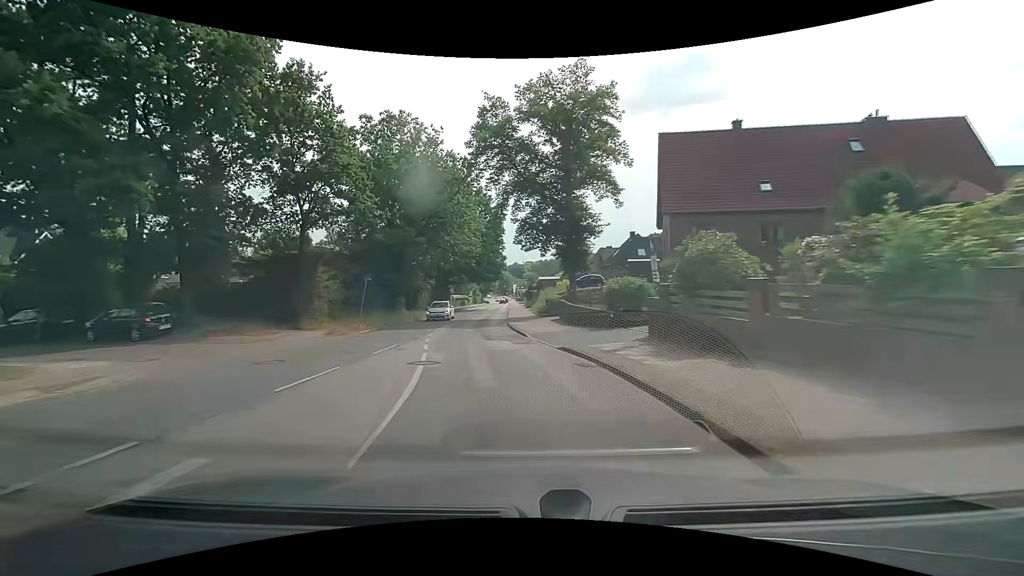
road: tertiary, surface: asphalt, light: Day
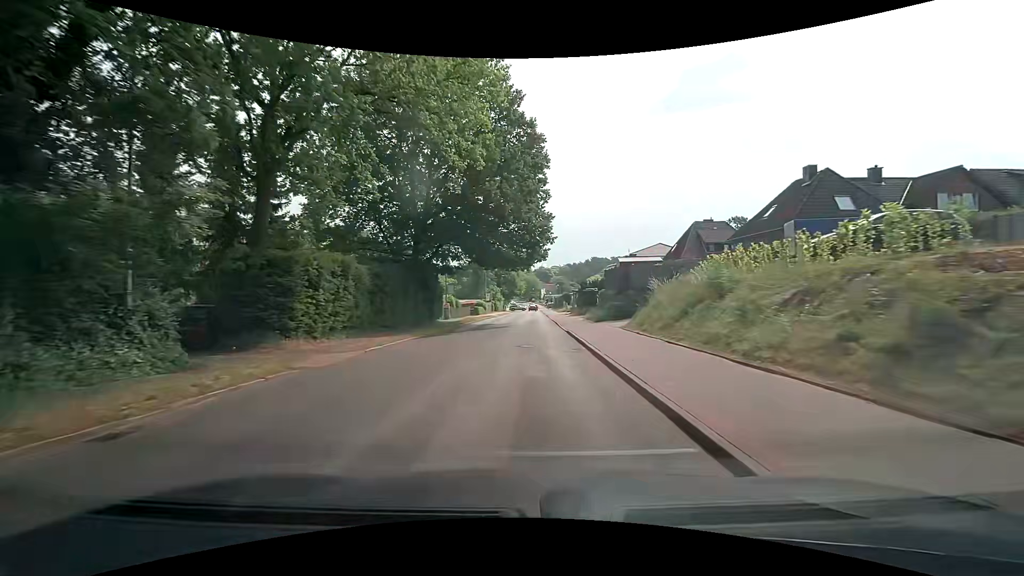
(-3.3, +38.1) m; -3°
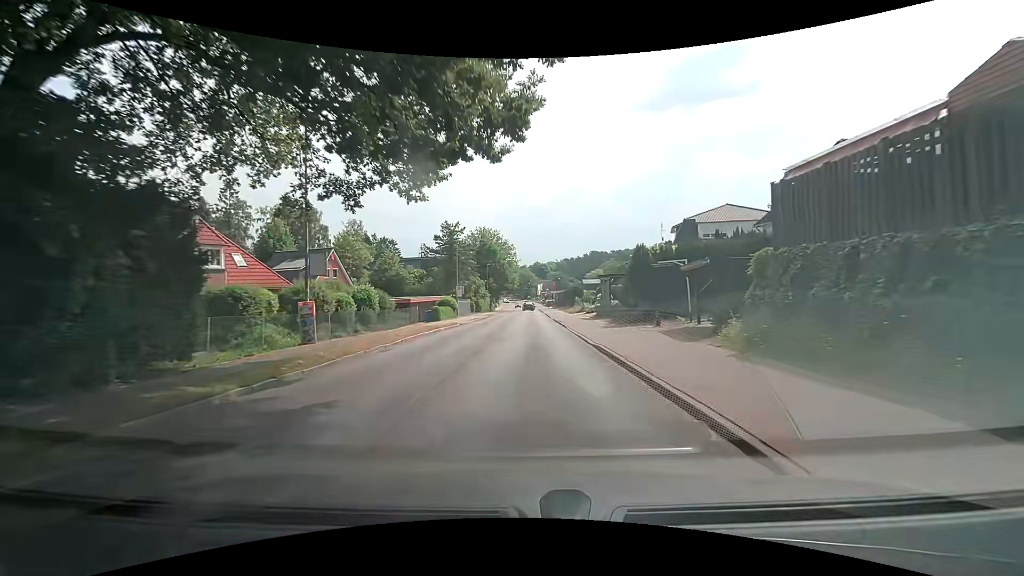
(+0.1, +30.6) m; 0°
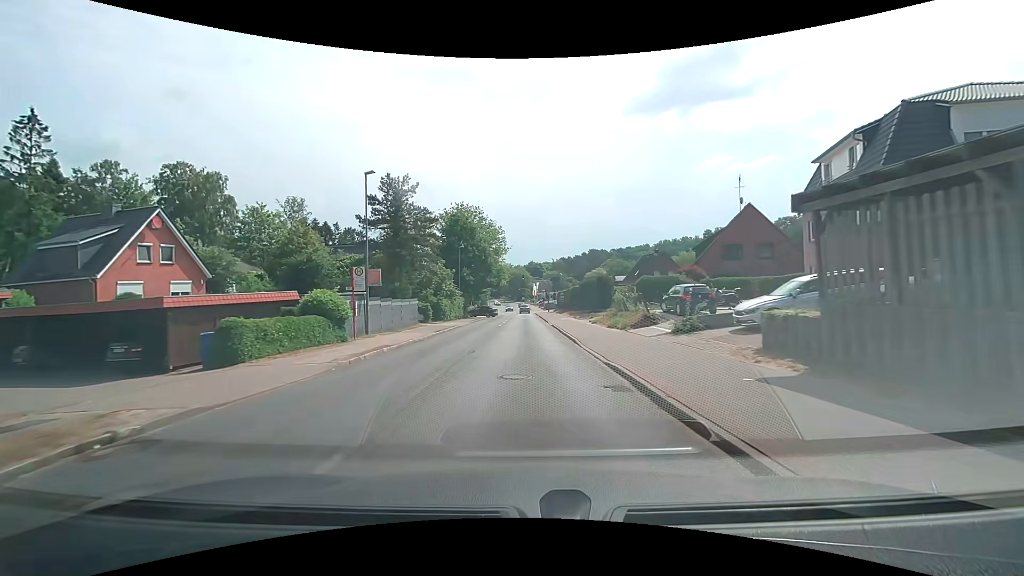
(+0.2, +30.6) m; 0°
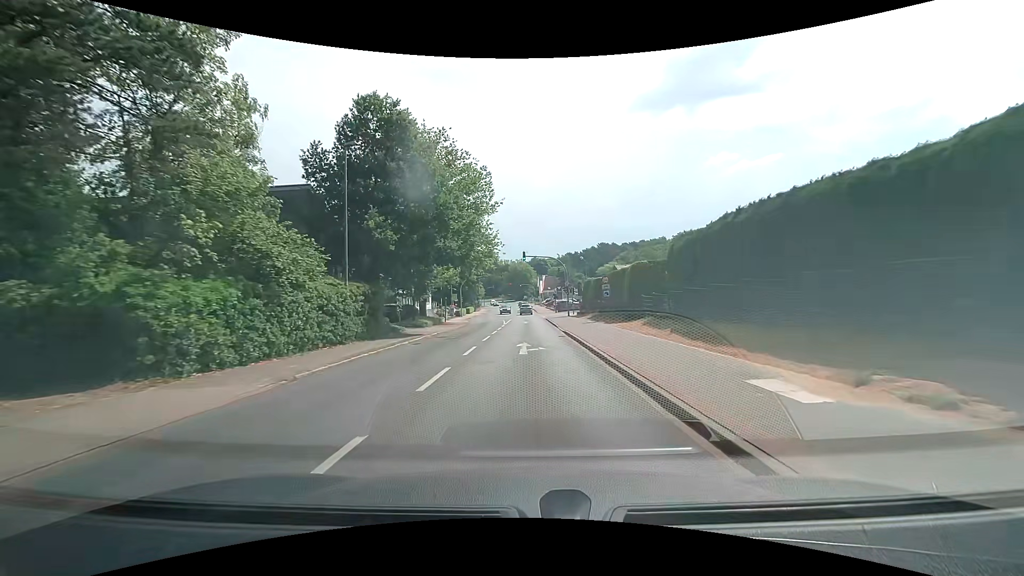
(0.0, +38.3) m; 0°
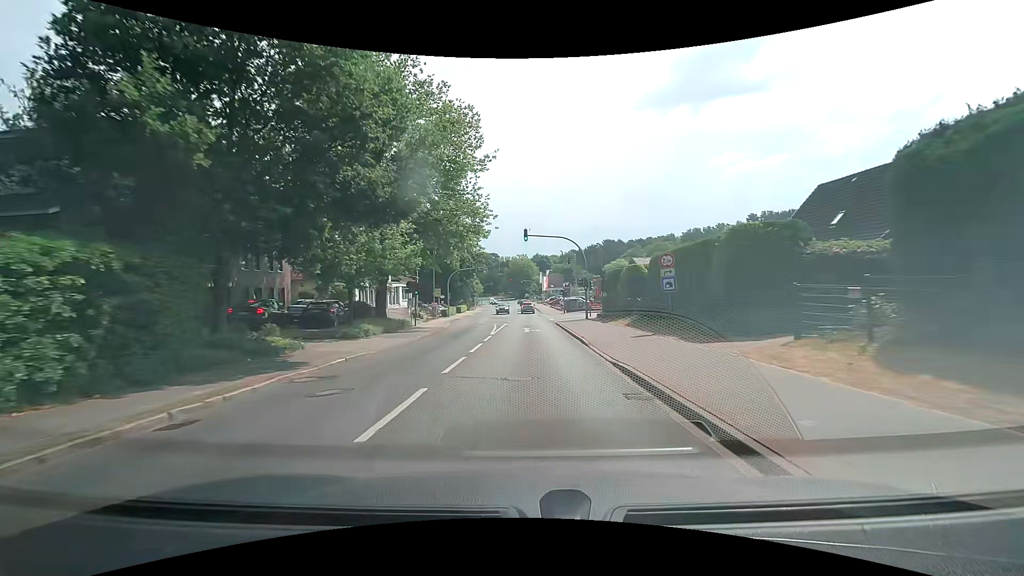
(0.0, +14.6) m; 0°
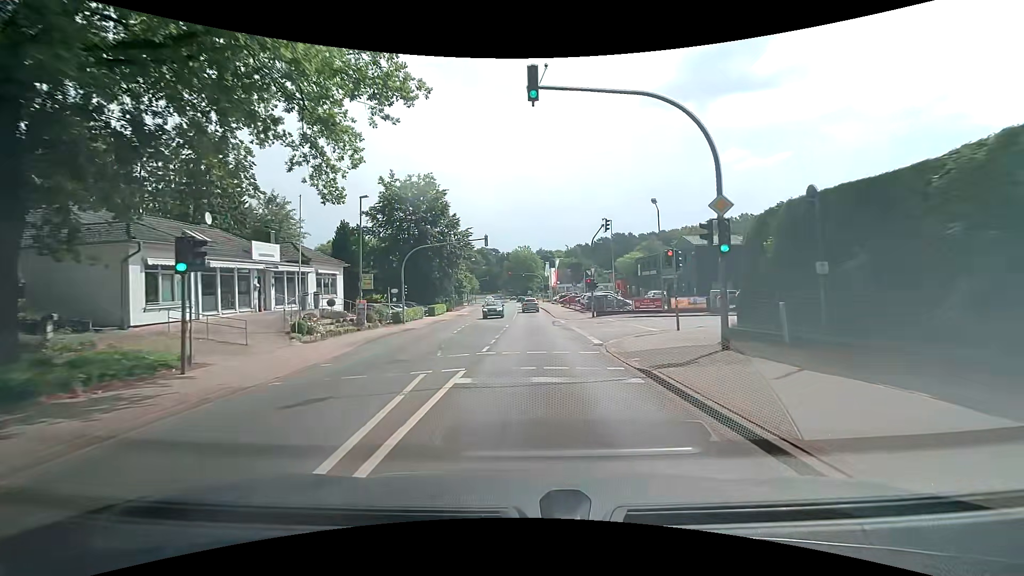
(+0.1, +25.4) m; 0°
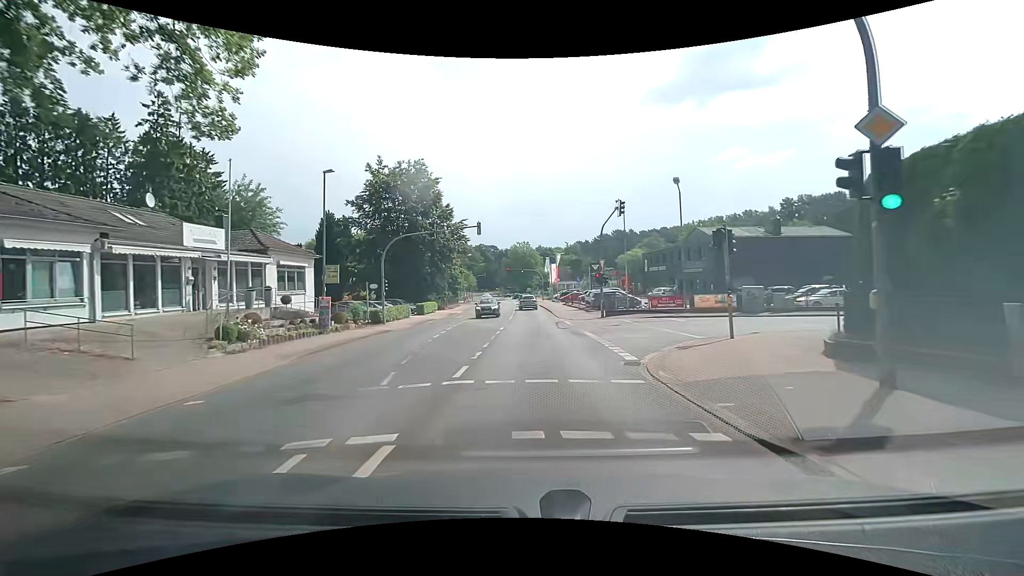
(0.0, +5.3) m; 0°
(0, +10) (+4, +19) (+13, +22) (+23, +19) (+33, +16) (+42, +13) (+52, +10) (+61, +6) (+70, +3) (+80, -1) m
